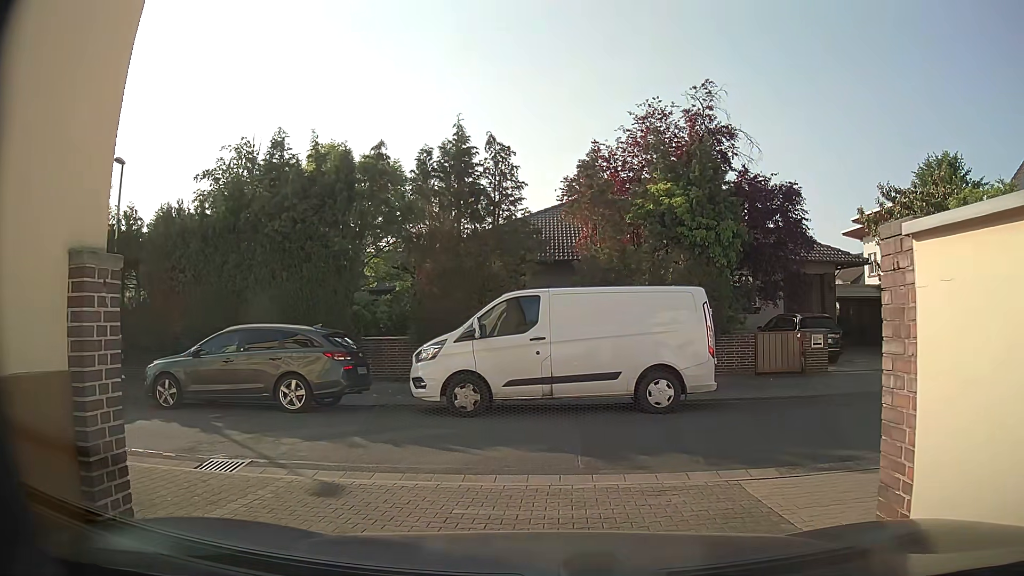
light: Day
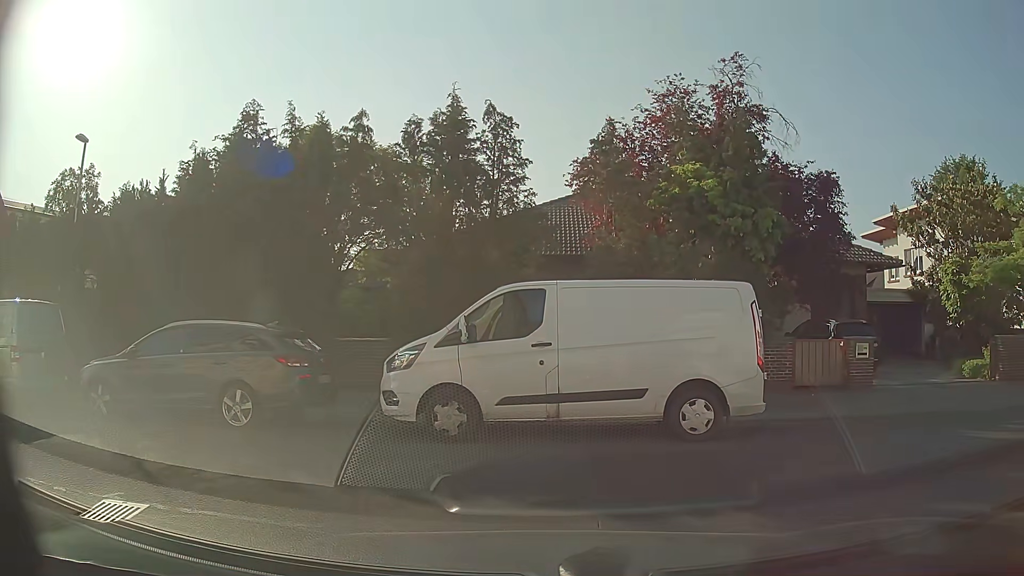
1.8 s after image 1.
(-0.1, +2.2) m; 0°
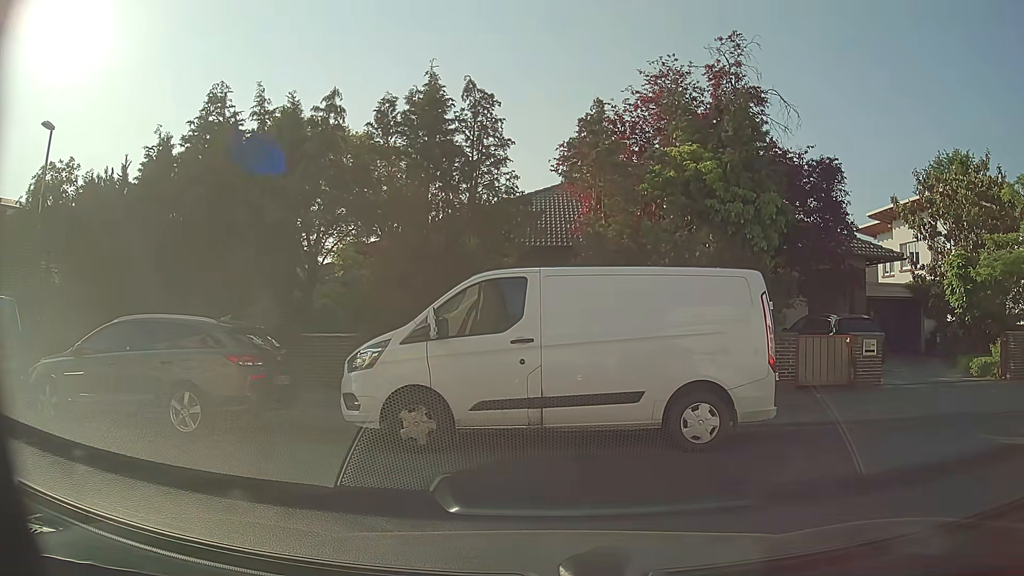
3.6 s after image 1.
(0.0, +1.0) m; 0°
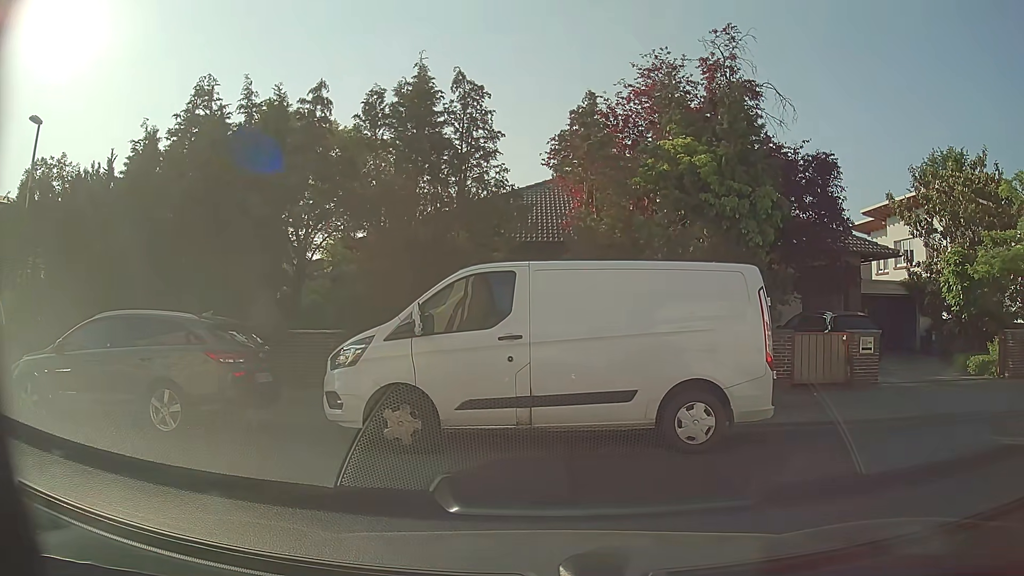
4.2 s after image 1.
(0.0, +0.3) m; 0°
